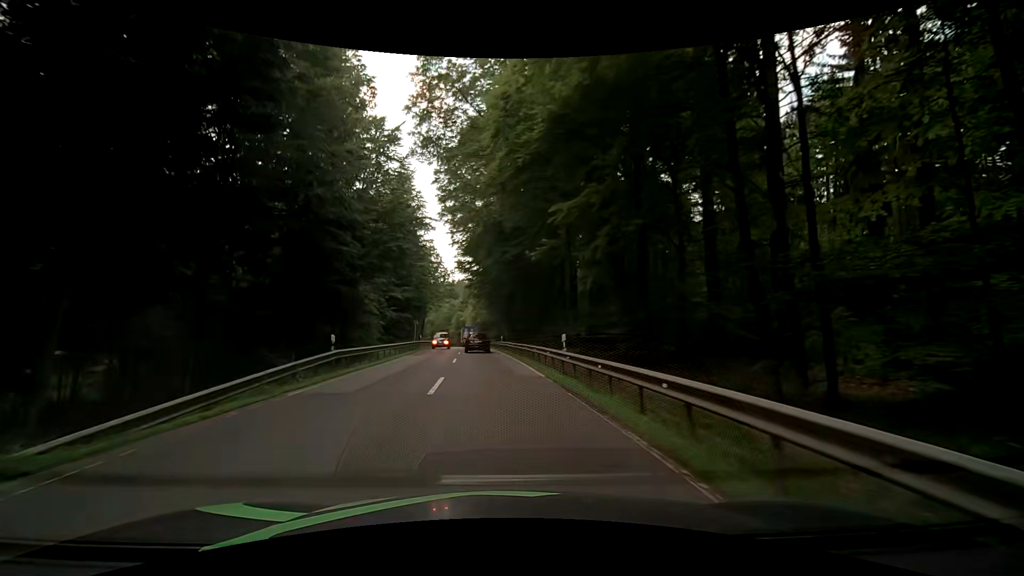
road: secondary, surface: asphalt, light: Day
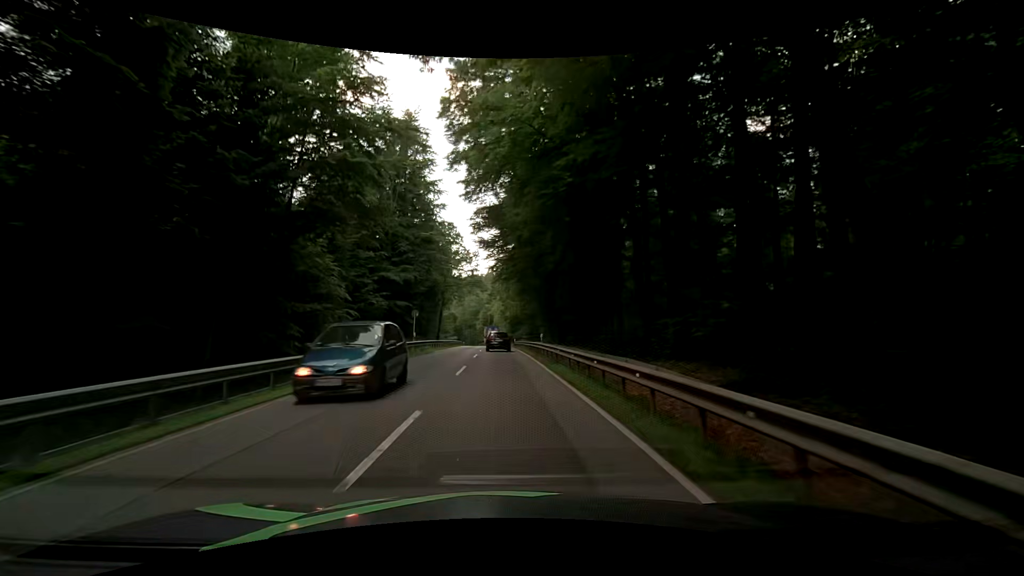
(-0.7, +18.4) m; -4°
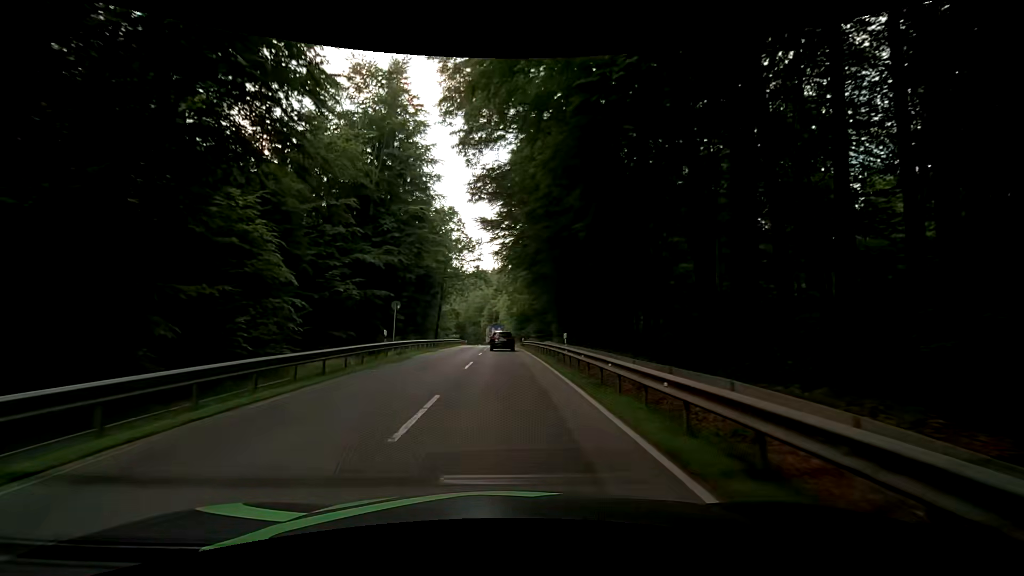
(-0.1, +9.3) m; -1°
(0, +10) (0, +20) (0, +30) (0, +40) (0, +50) (0, +60) (0, +70) (0, +80) (-1, +90) (-1, +100) m
